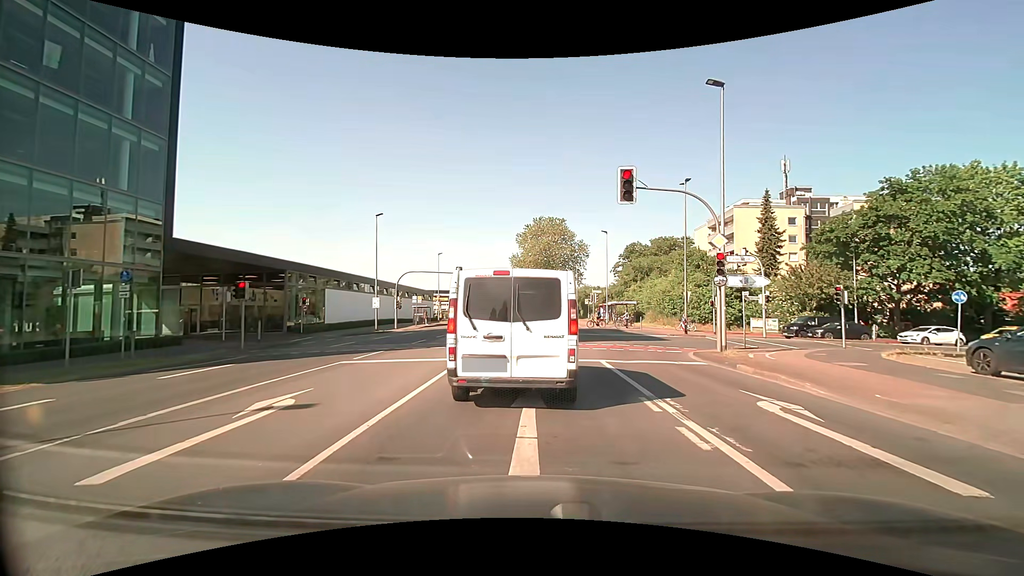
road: secondary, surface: asphalt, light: Day
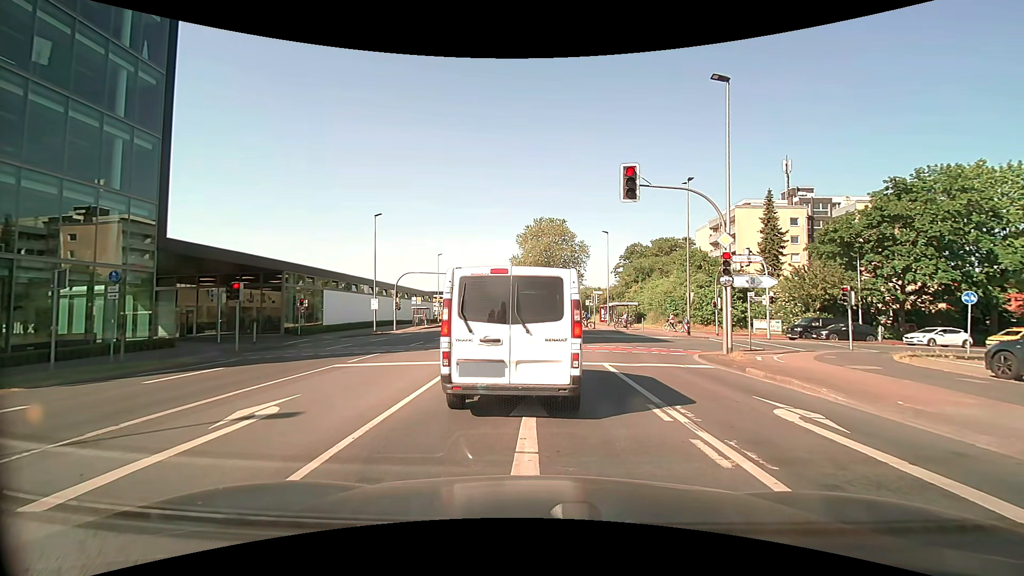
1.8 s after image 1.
(0.0, +0.5) m; 0°
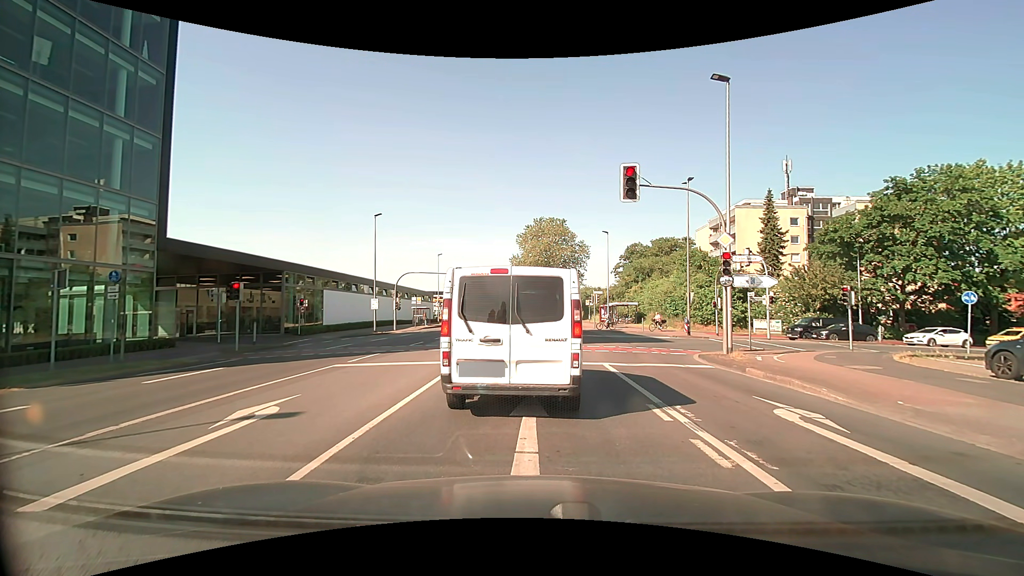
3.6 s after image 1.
(0.0, 0.0) m; 0°
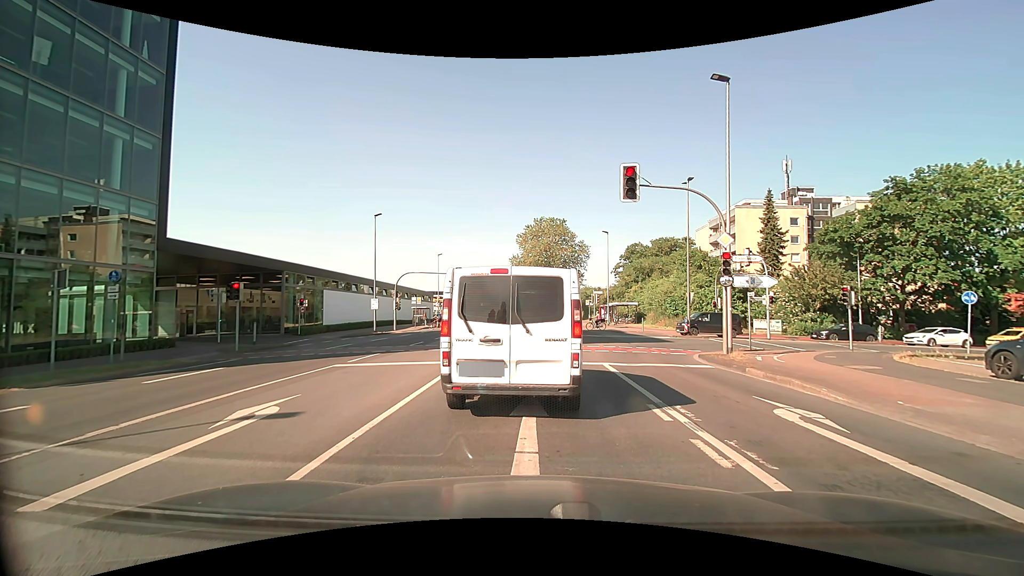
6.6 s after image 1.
(0.0, 0.0) m; 0°
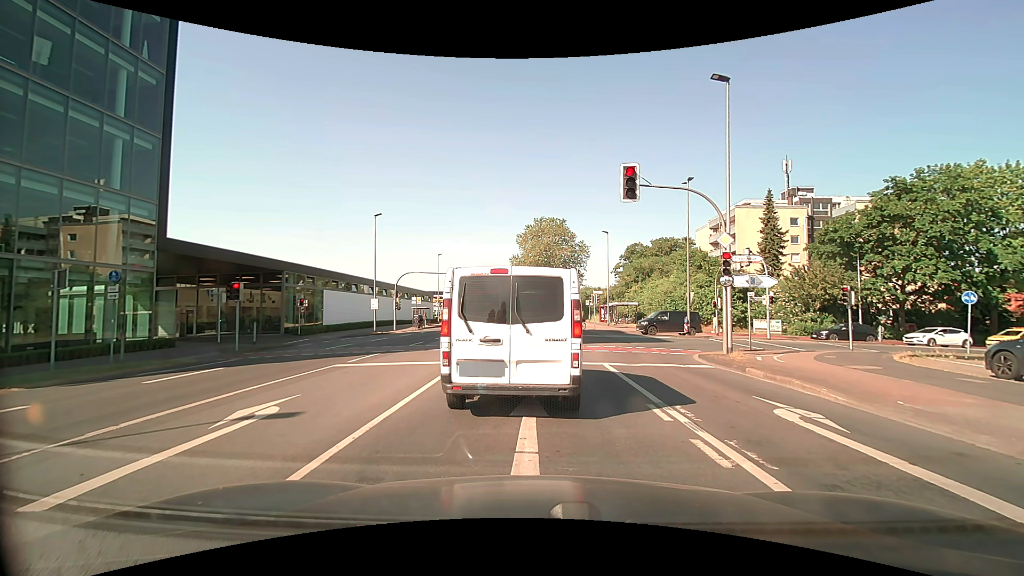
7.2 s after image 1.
(0.0, 0.0) m; 0°
(0, +10) (-1, +20) (-1, +30) (-1, +40) (-1, +50) (-2, +60) (-2, +70) (-2, +80) (-3, +90) (-3, +100) m
